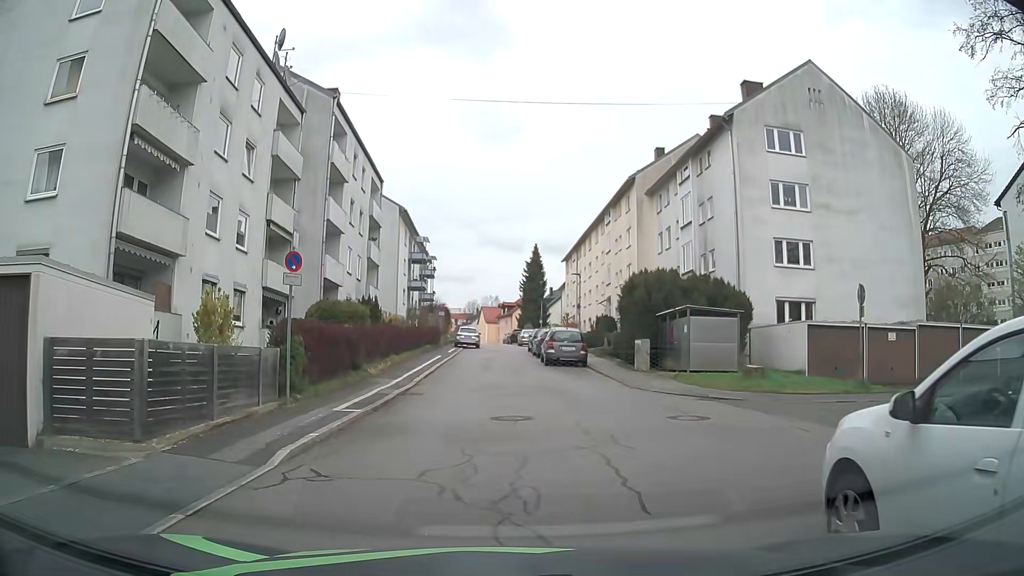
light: Day
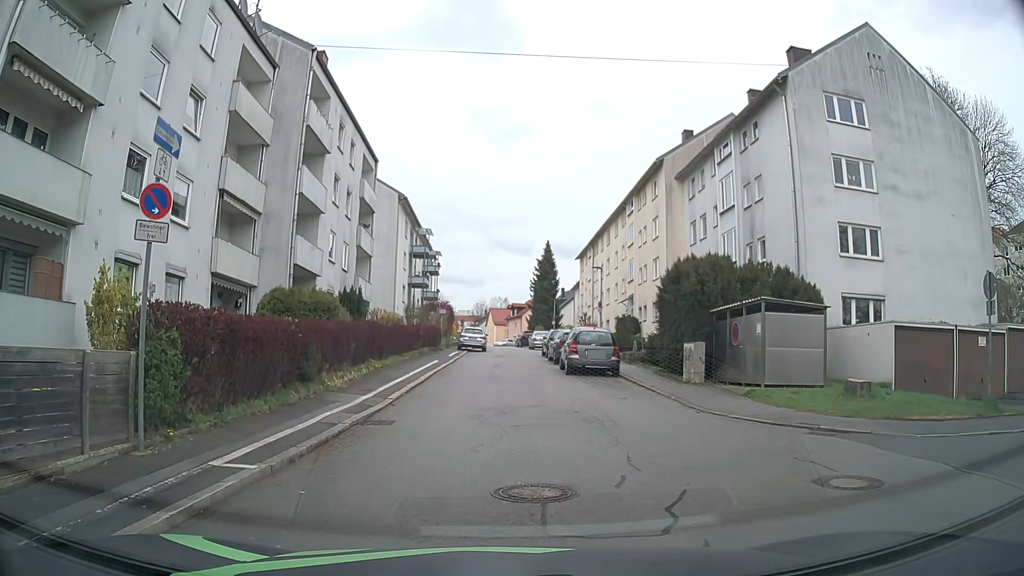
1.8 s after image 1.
(-0.2, +5.7) m; -2°
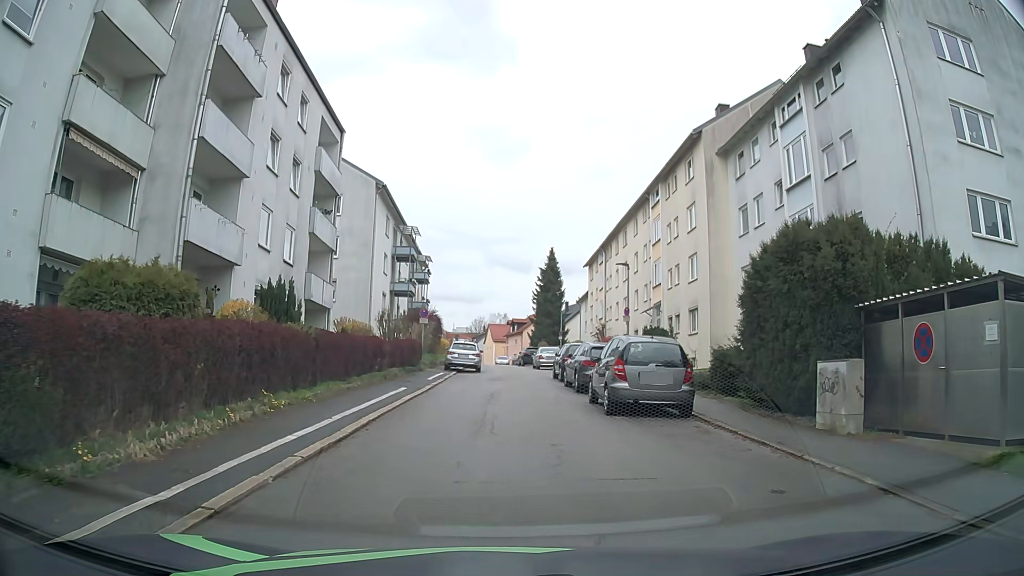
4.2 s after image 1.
(+0.2, +9.2) m; +1°
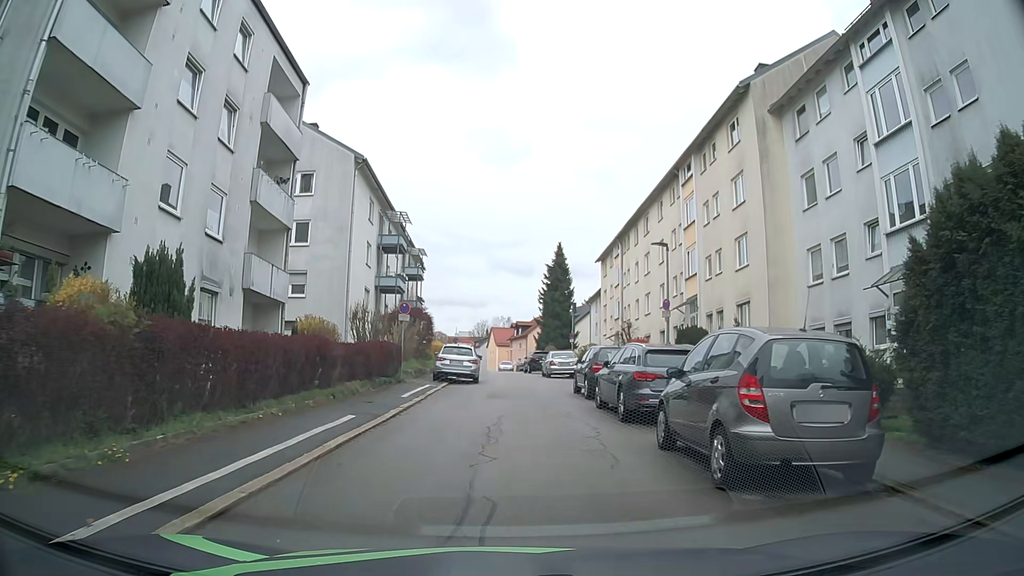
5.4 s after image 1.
(0.0, +7.1) m; -1°
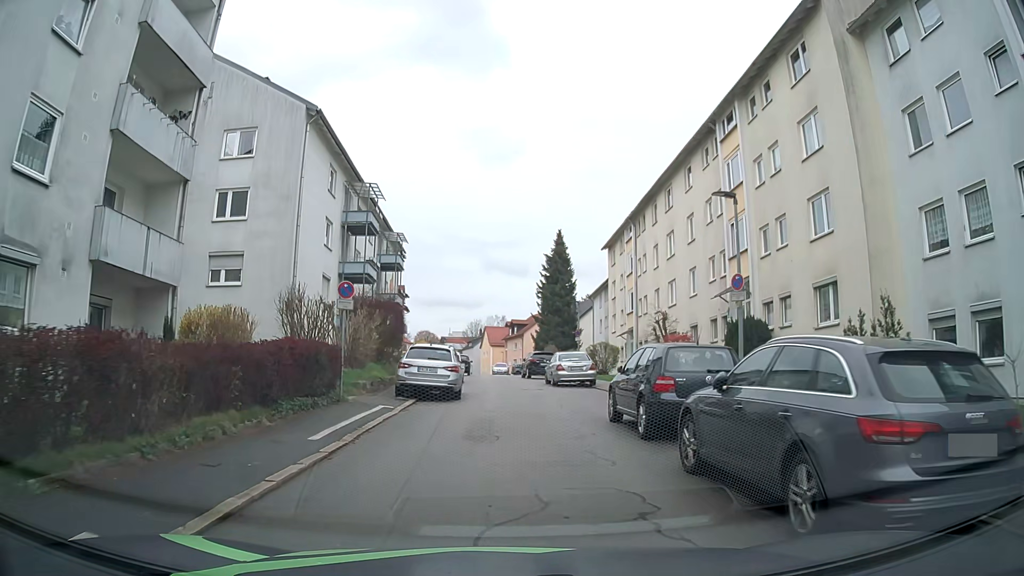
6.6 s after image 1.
(+0.2, +8.1) m; +1°
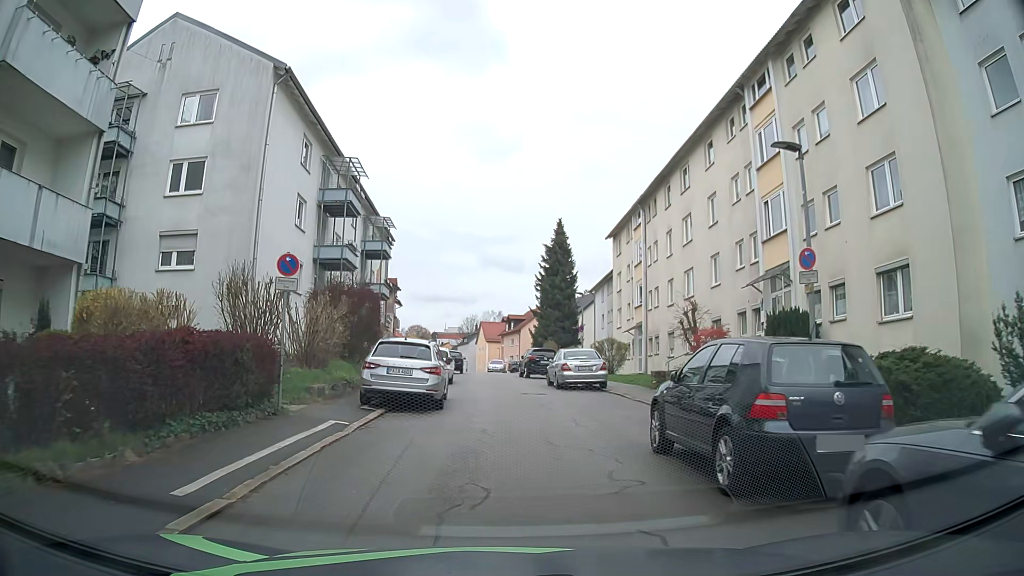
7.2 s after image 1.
(0.0, +4.1) m; +1°
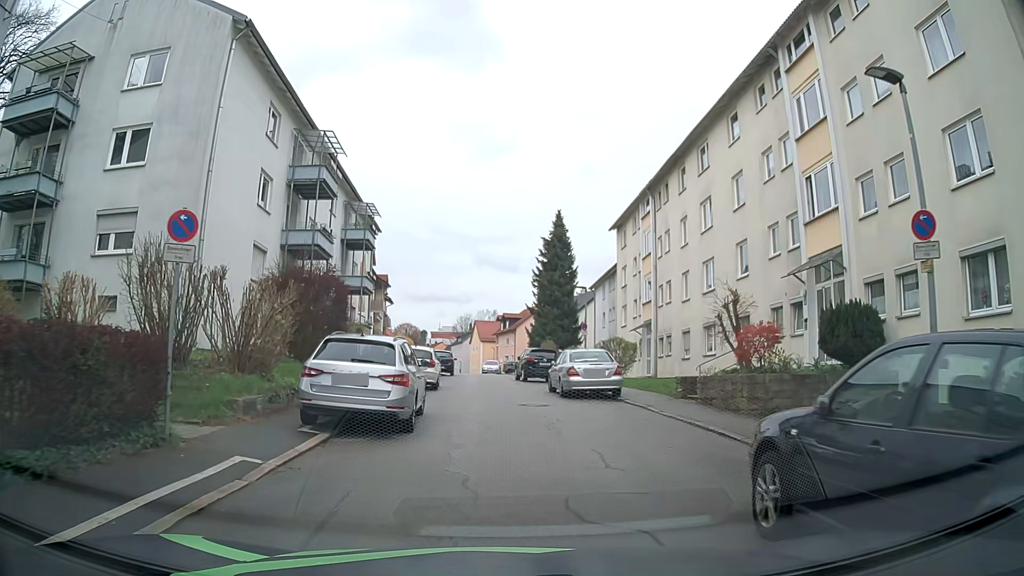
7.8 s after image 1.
(0.0, +4.0) m; 0°
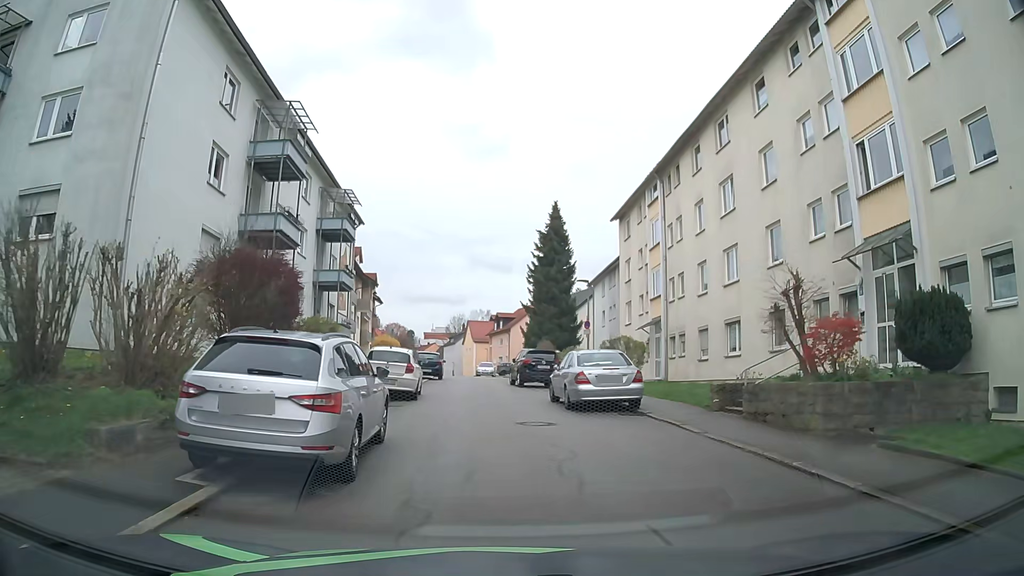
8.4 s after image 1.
(+0.1, +3.8) m; +1°
